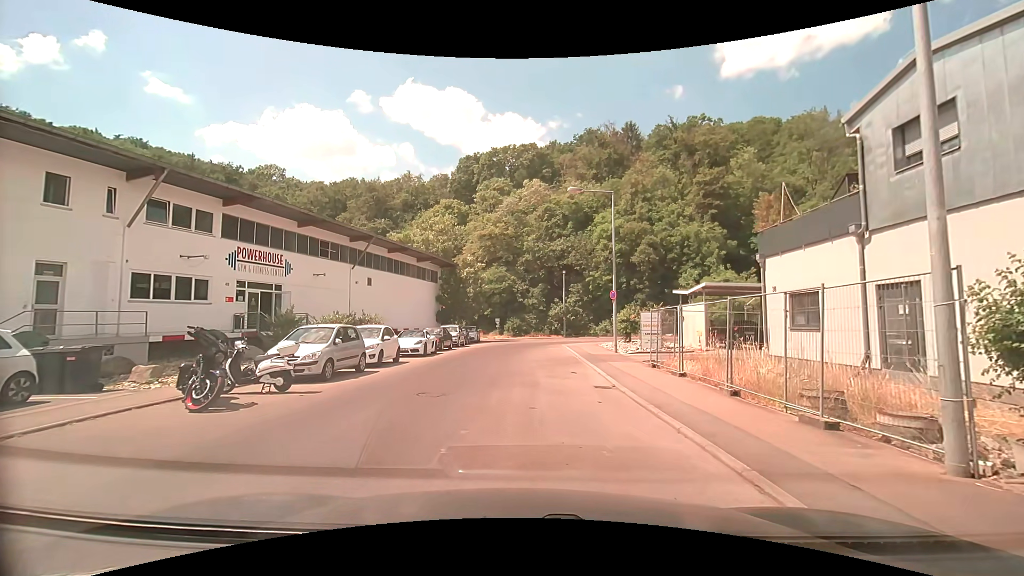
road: unclassified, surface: asphalt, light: Day
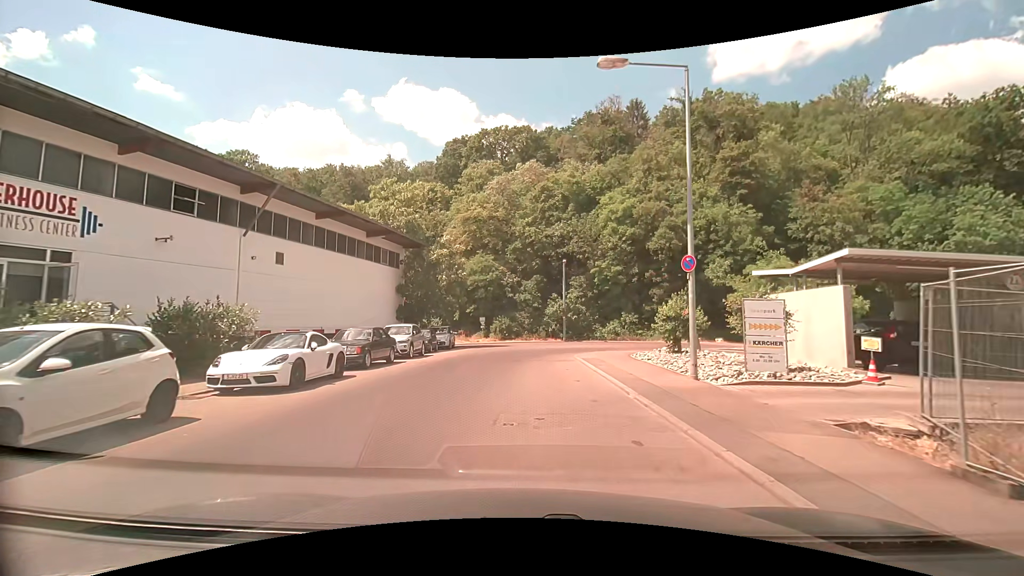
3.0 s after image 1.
(-0.1, +12.9) m; -1°
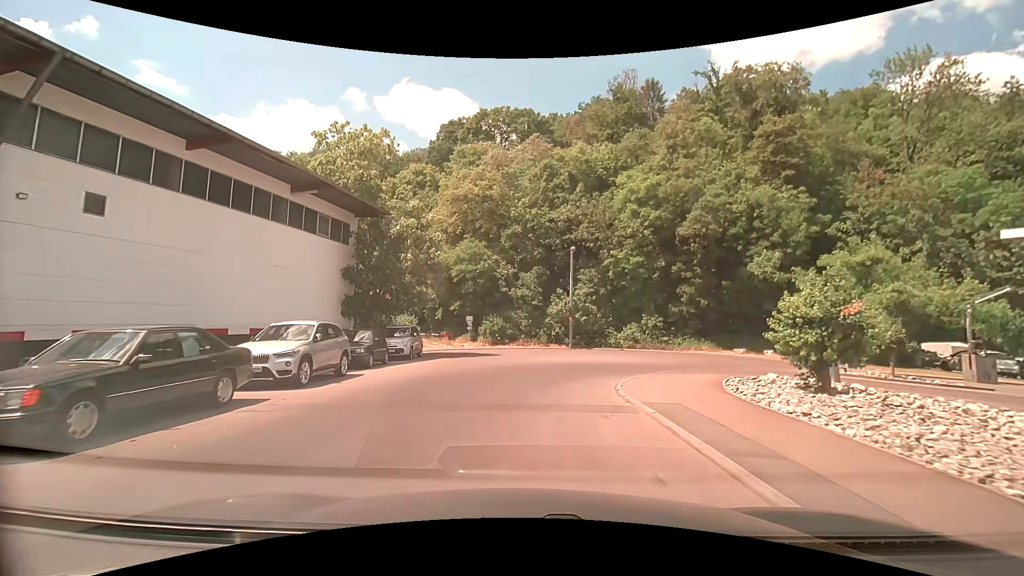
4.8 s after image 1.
(+0.1, +10.7) m; +1°
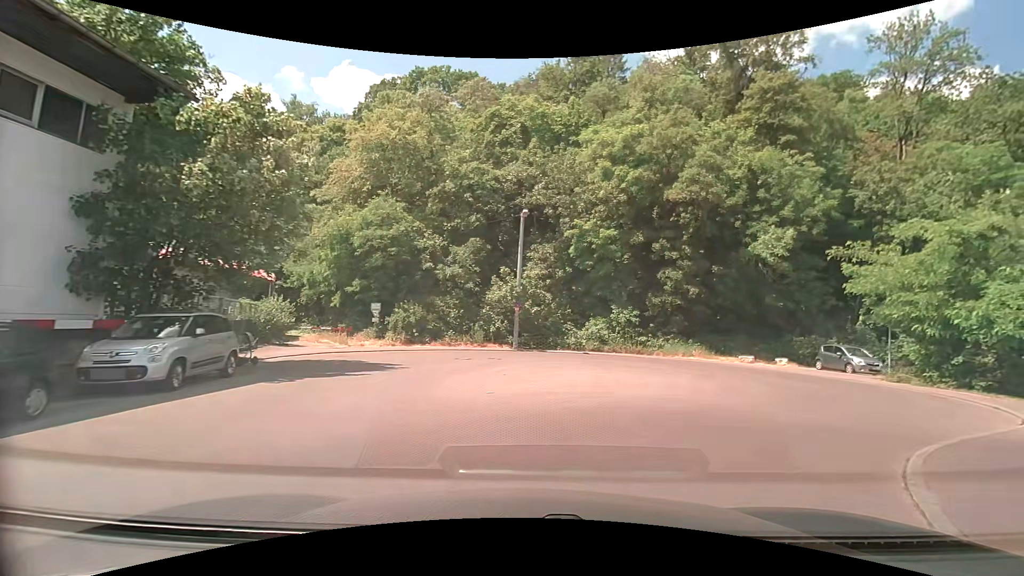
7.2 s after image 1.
(+0.2, +12.3) m; +7°
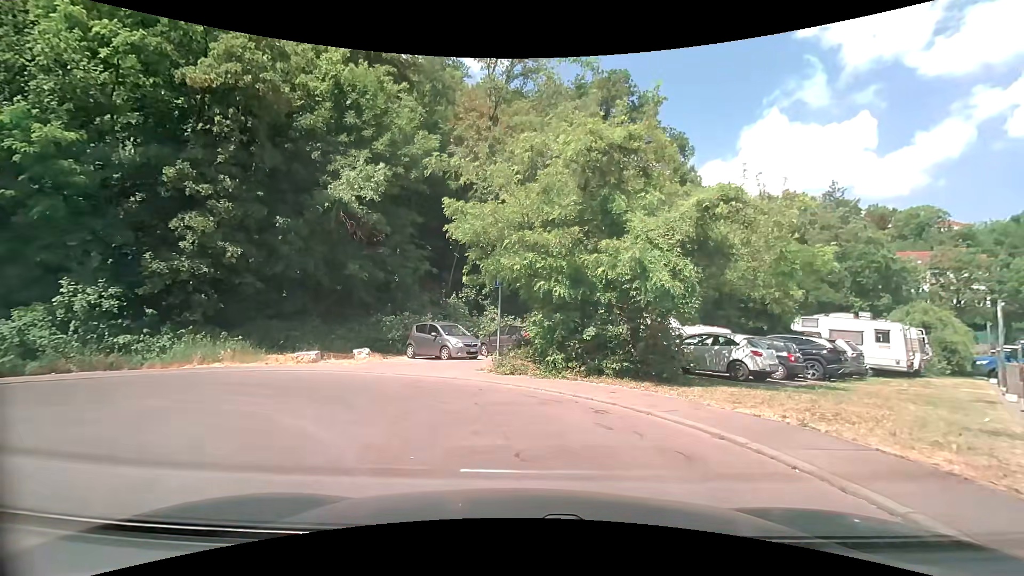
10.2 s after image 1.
(+5.2, +11.5) m; +41°
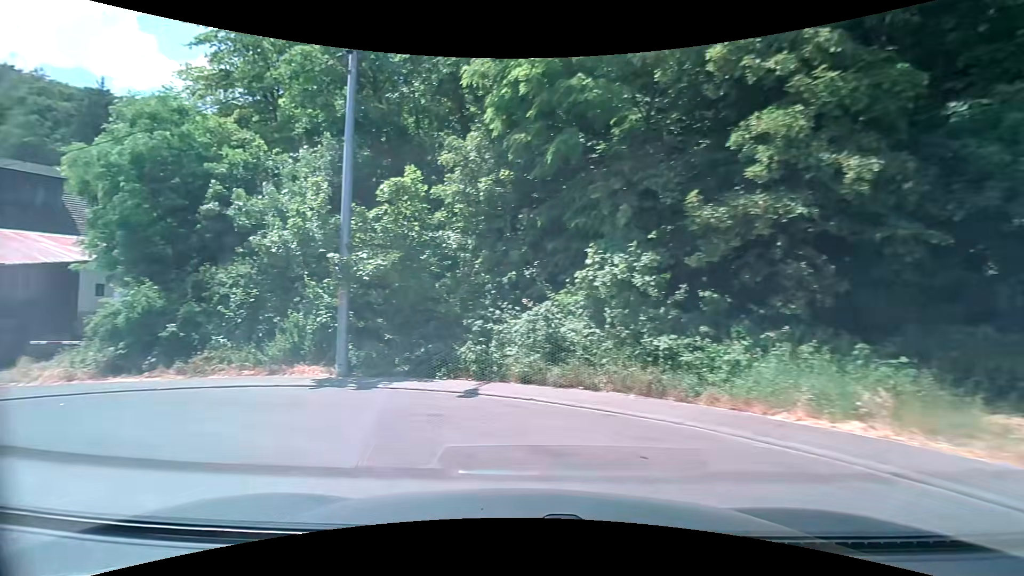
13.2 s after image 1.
(-4.3, +11.3) m; -62°
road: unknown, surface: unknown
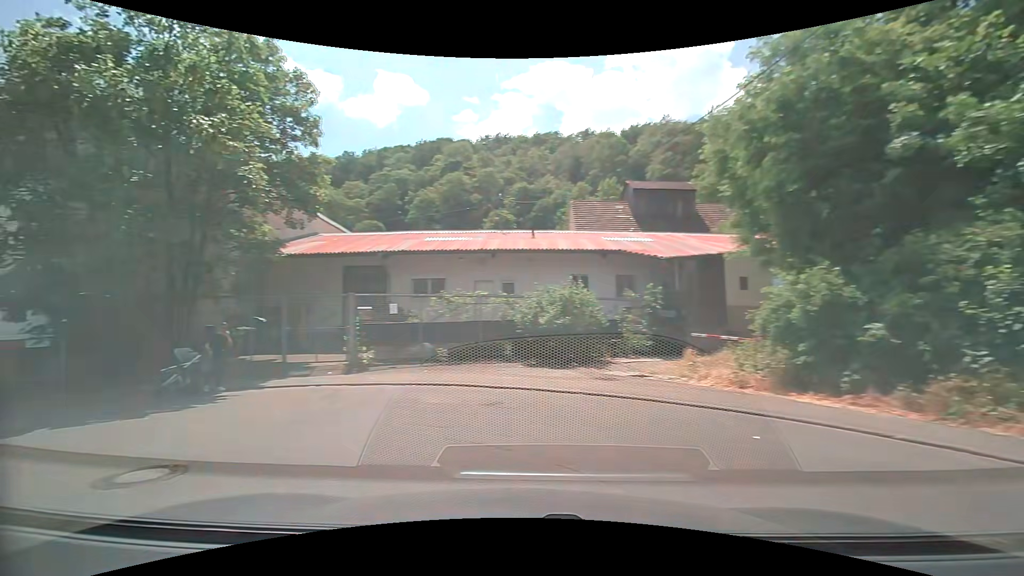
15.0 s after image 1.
(-3.2, +5.5) m; -62°
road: service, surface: asphalt
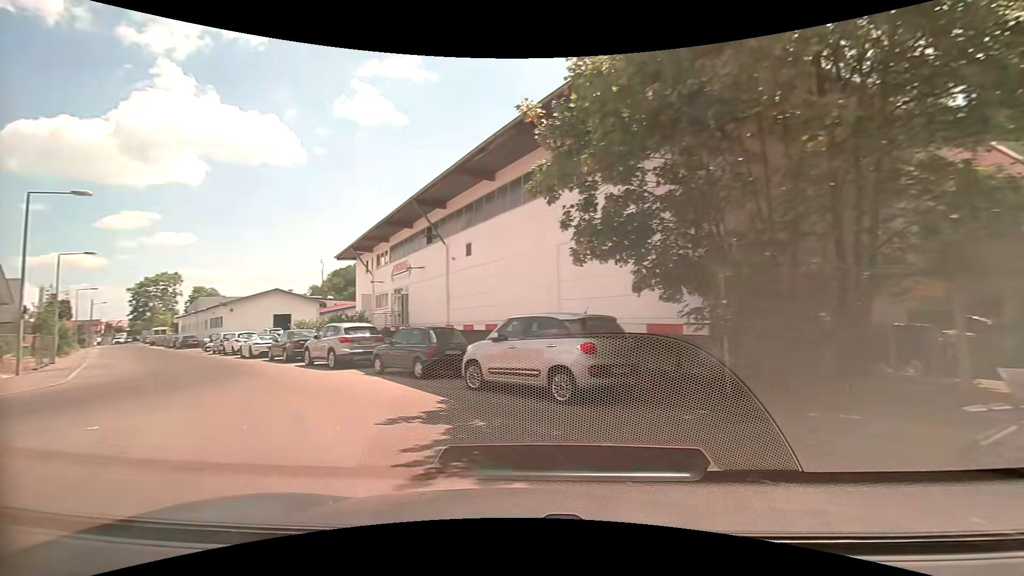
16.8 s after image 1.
(-3.6, +5.5) m; -62°
(-3, +9) (-9, +17) (-16, +25) (-22, +32) (-29, +40) (-36, +47) (-42, +55) (-49, +62) (-56, +69) (-63, +77) m
